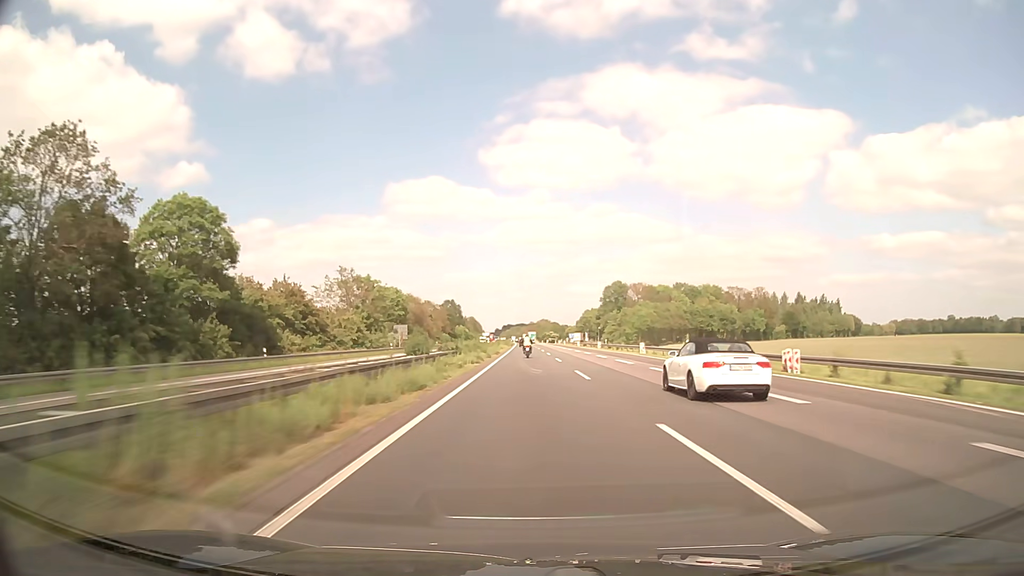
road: motorway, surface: asphalt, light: Day
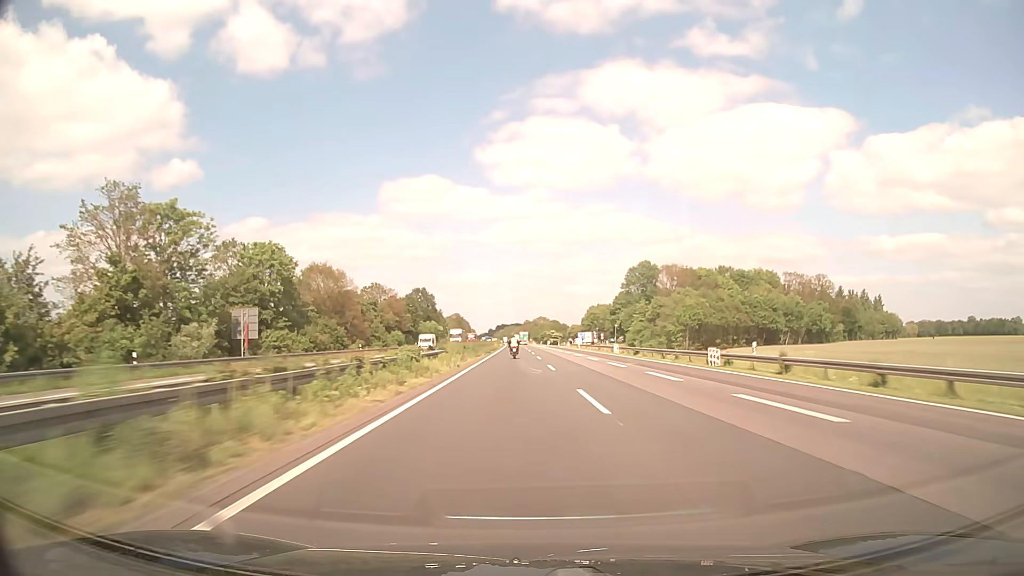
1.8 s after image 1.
(+0.2, +64.8) m; 0°
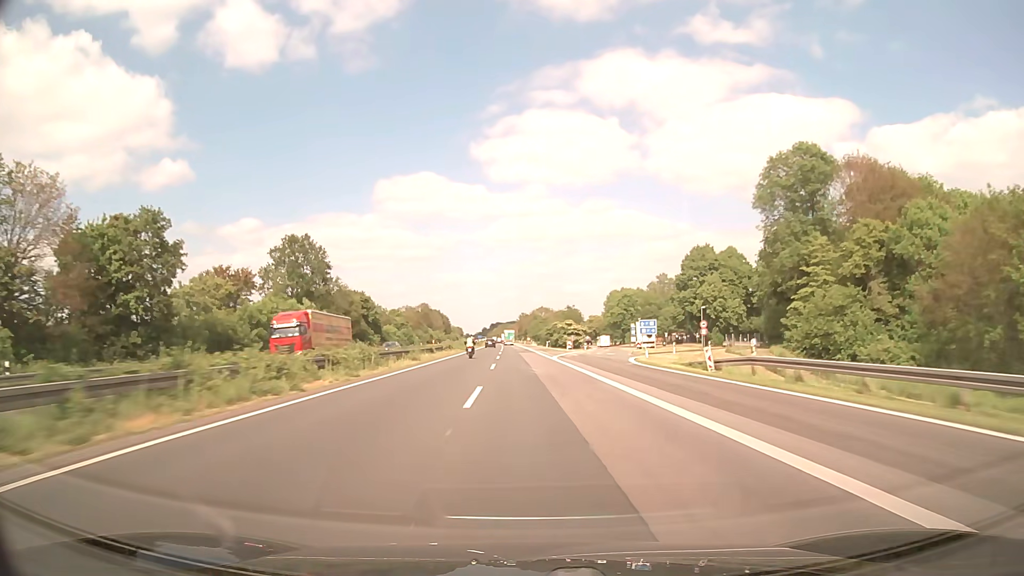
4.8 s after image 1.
(+0.7, +107.9) m; 0°
(0, +10) (0, +20) (0, +30) (0, +40) (-1, +50) (-1, +60) (-1, +70) (-1, +80) (-2, +90) (-2, +100) m
